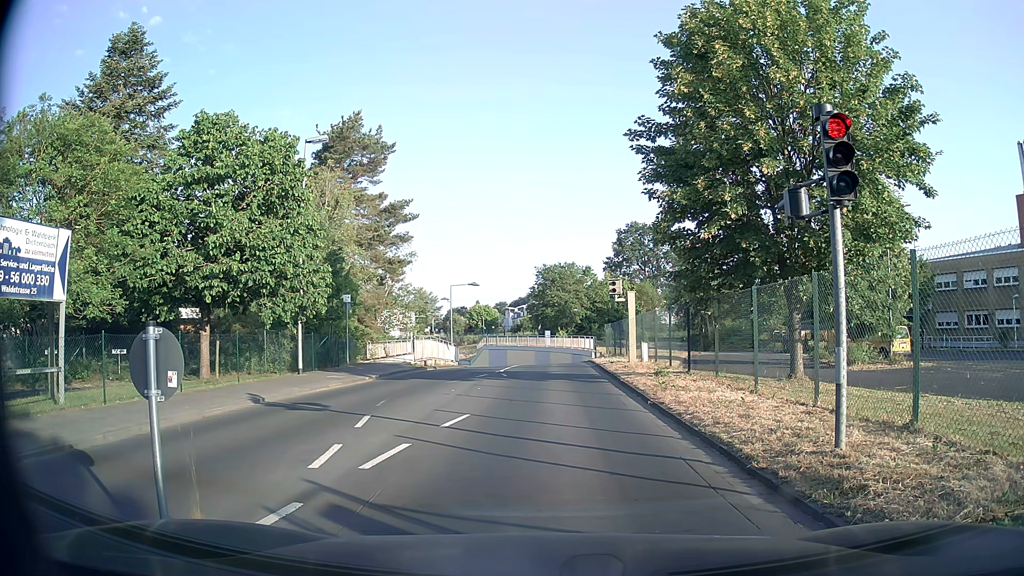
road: unclassified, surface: asphalt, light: Day
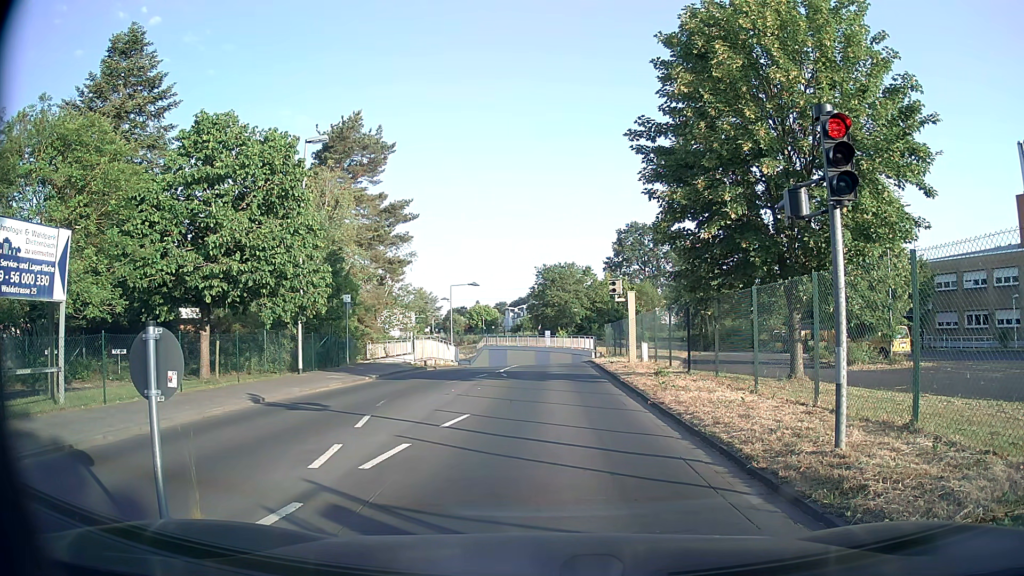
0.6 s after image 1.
(0.0, 0.0) m; 0°
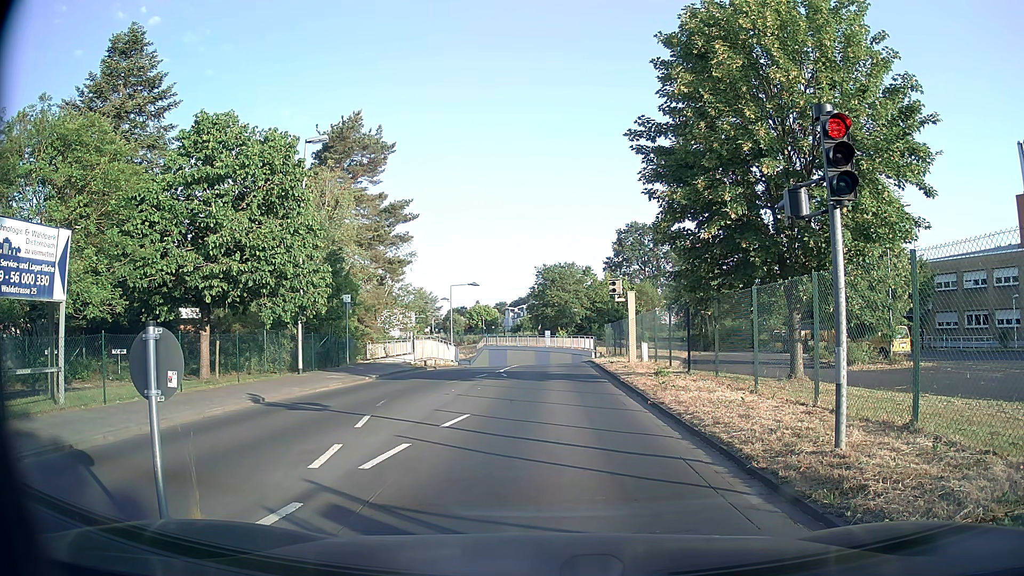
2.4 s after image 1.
(0.0, 0.0) m; 0°
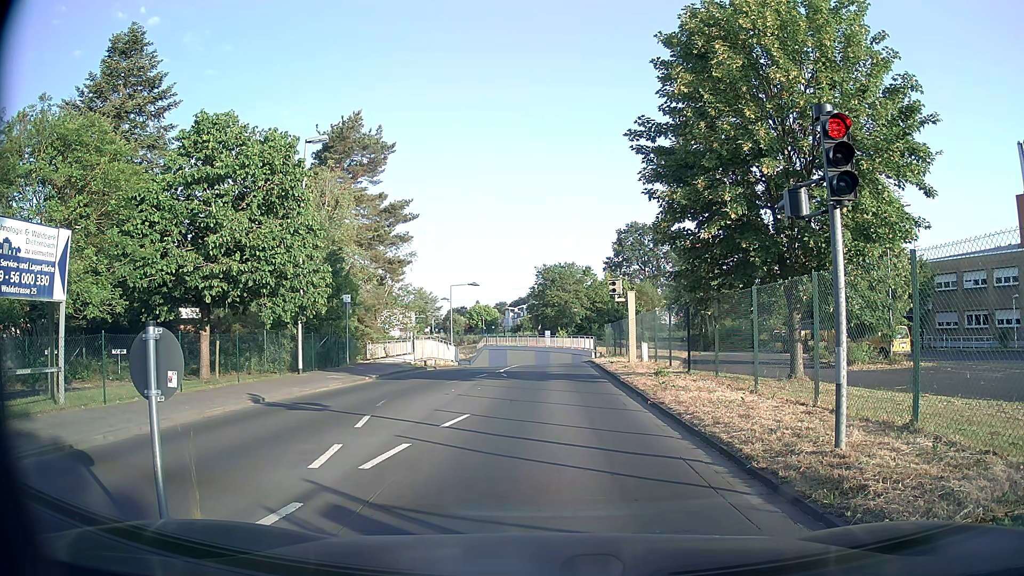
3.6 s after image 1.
(0.0, 0.0) m; 0°
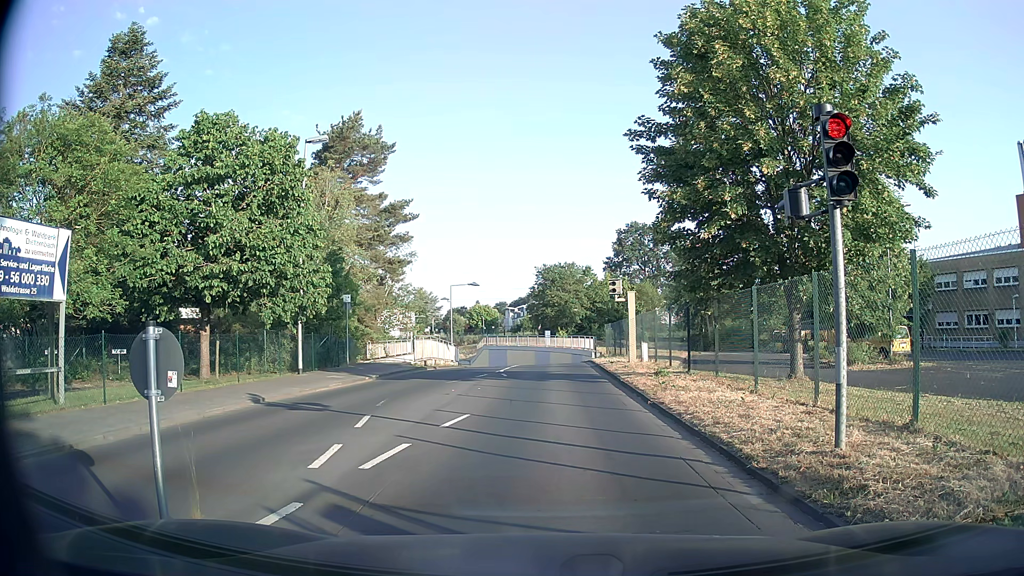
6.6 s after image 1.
(0.0, 0.0) m; 0°
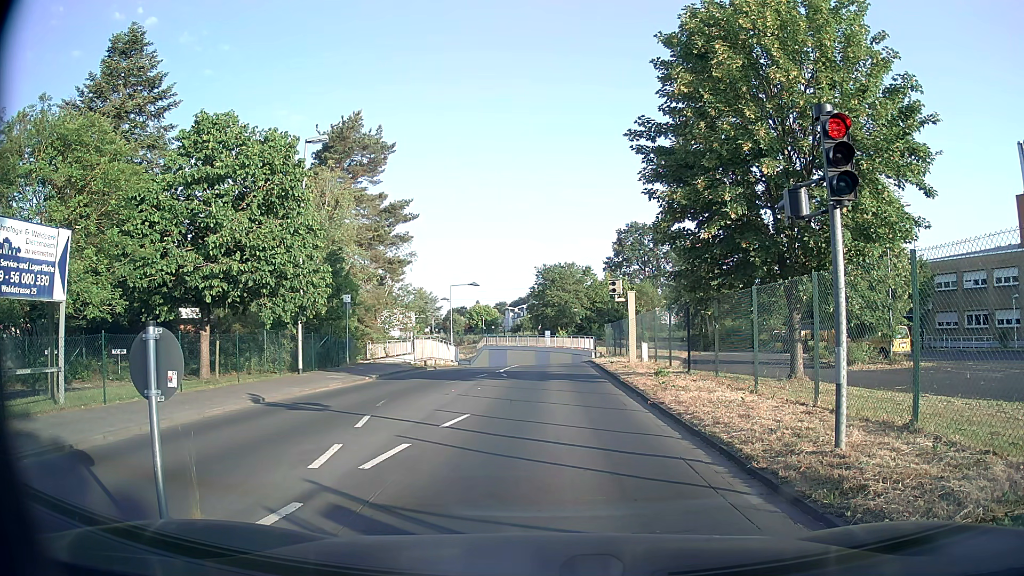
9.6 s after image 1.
(0.0, 0.0) m; 0°
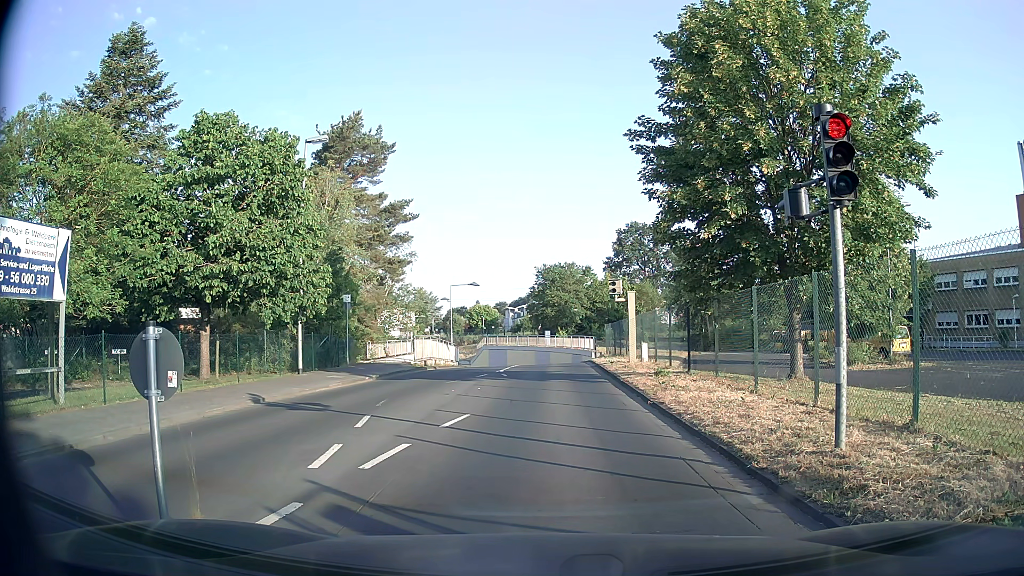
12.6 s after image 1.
(0.0, 0.0) m; 0°
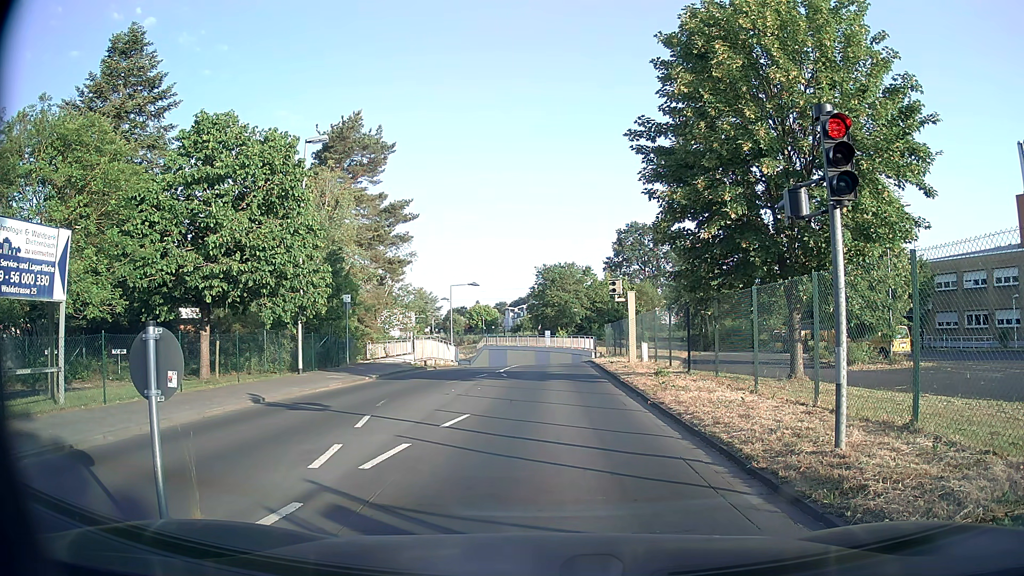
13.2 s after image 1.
(0.0, 0.0) m; 0°
(0, +10) (0, +20) (+1, +30) (+1, +40) (+1, +50) (-1, +60) (-5, +69) (-11, +77) (-18, +83) (-26, +90) m
